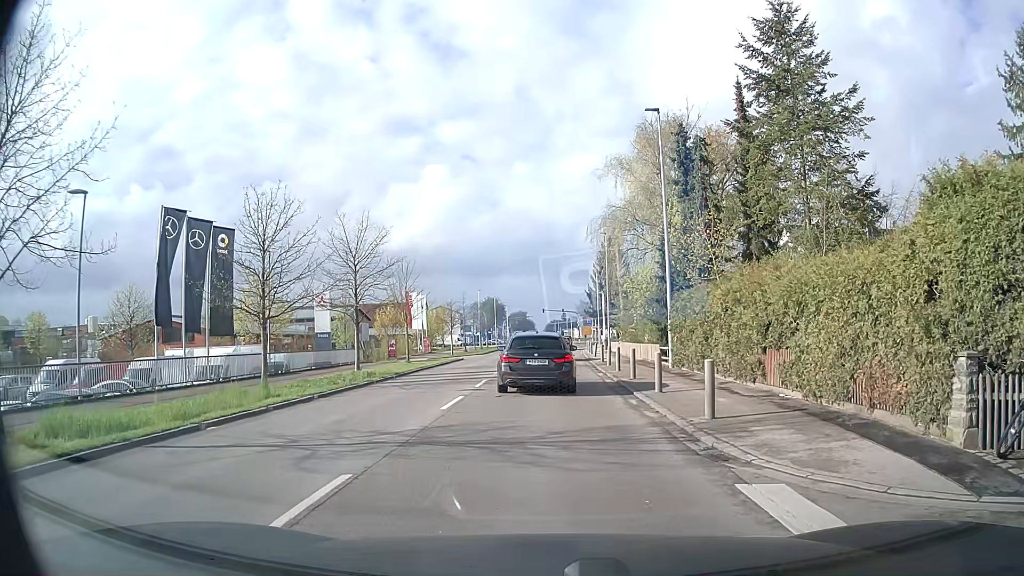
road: secondary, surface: asphalt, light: Day
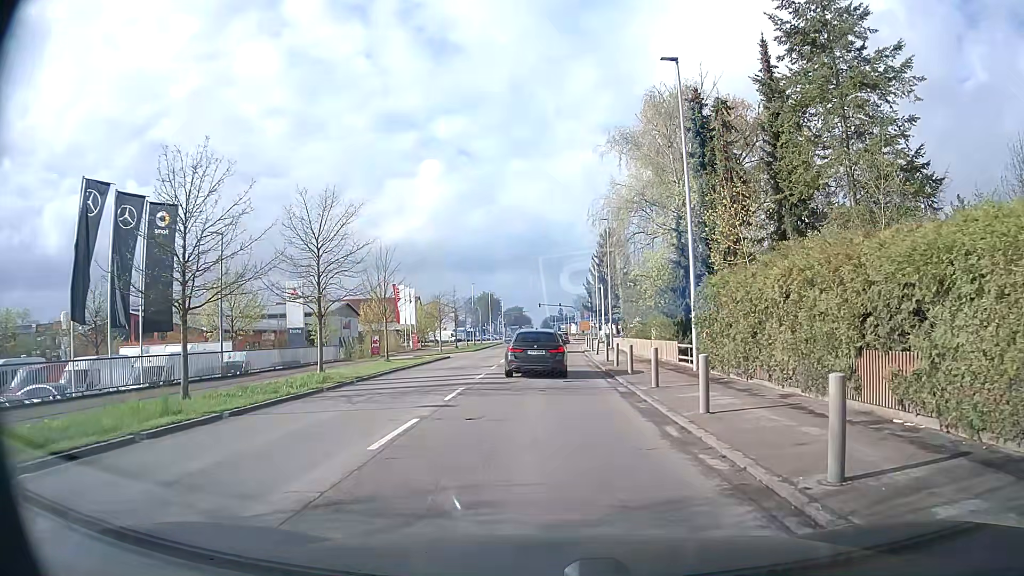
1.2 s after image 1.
(0.0, +5.1) m; 0°
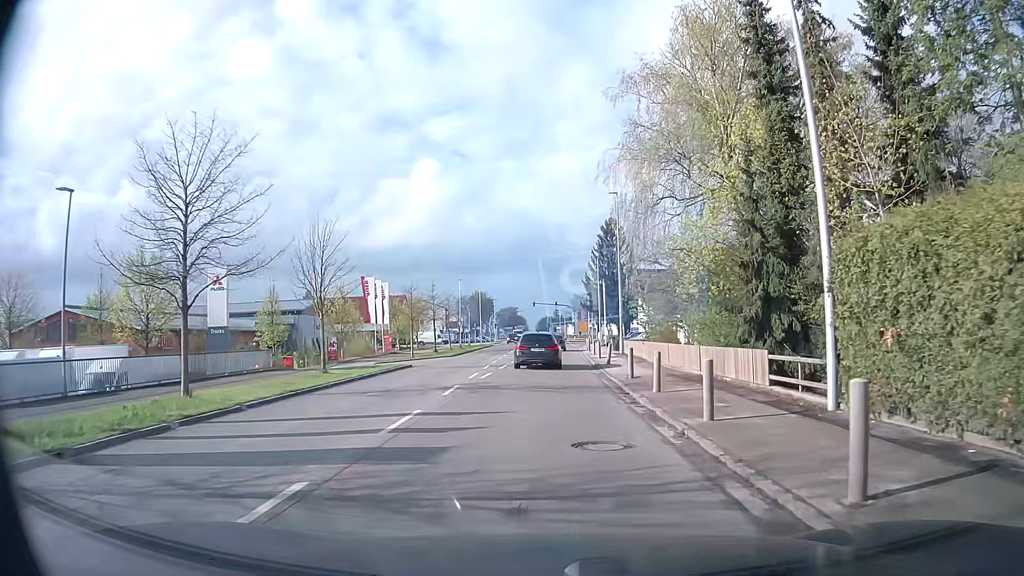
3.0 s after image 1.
(0.0, +10.9) m; 0°
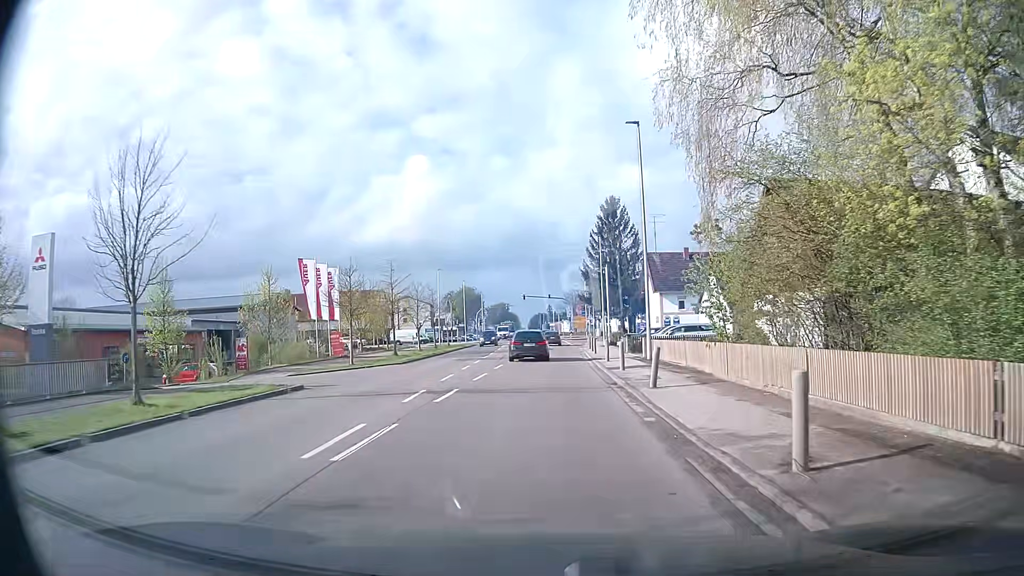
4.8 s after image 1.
(+0.1, +14.3) m; +1°
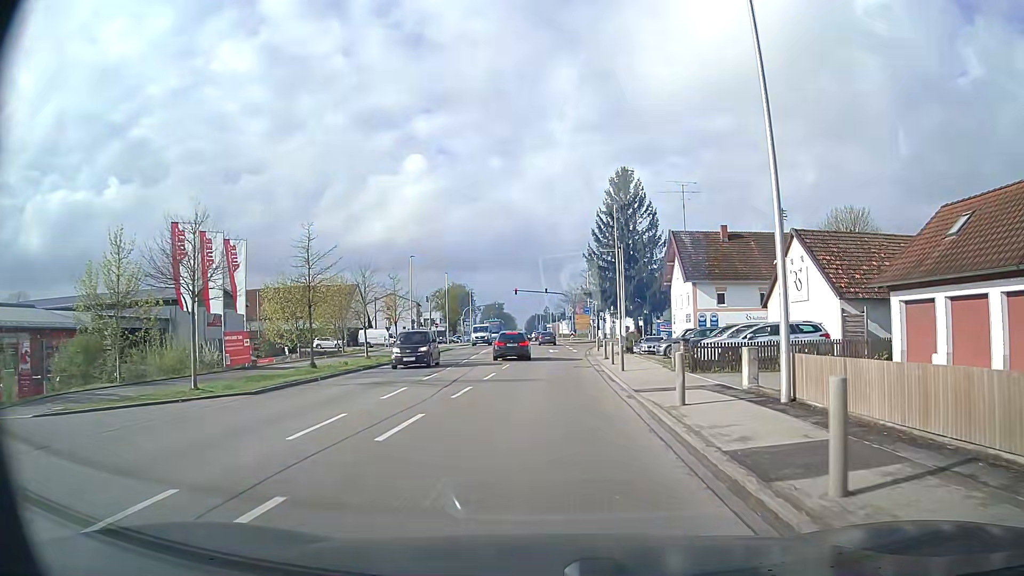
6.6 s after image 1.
(-0.1, +16.9) m; +1°
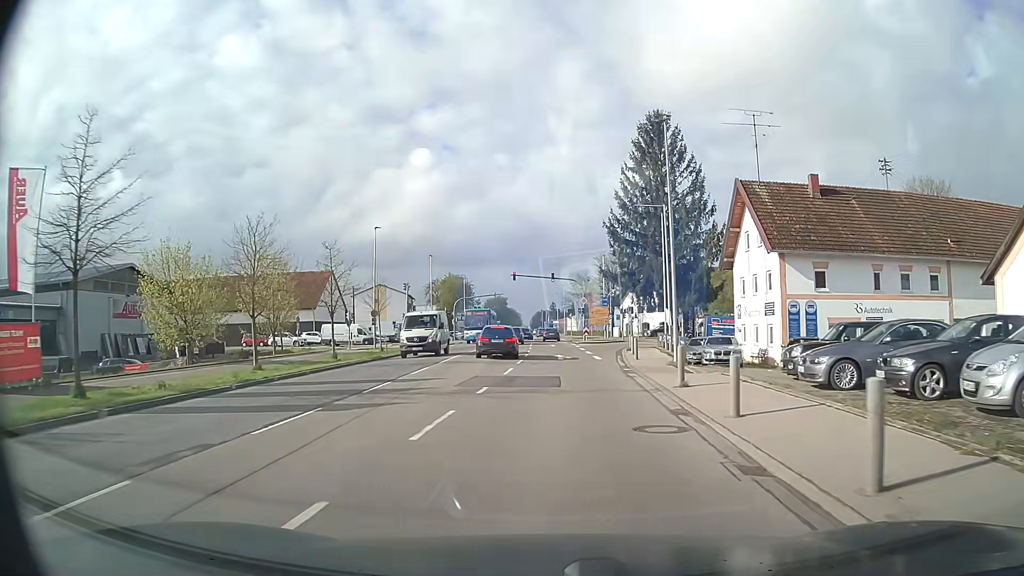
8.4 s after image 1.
(-0.4, +18.3) m; -1°
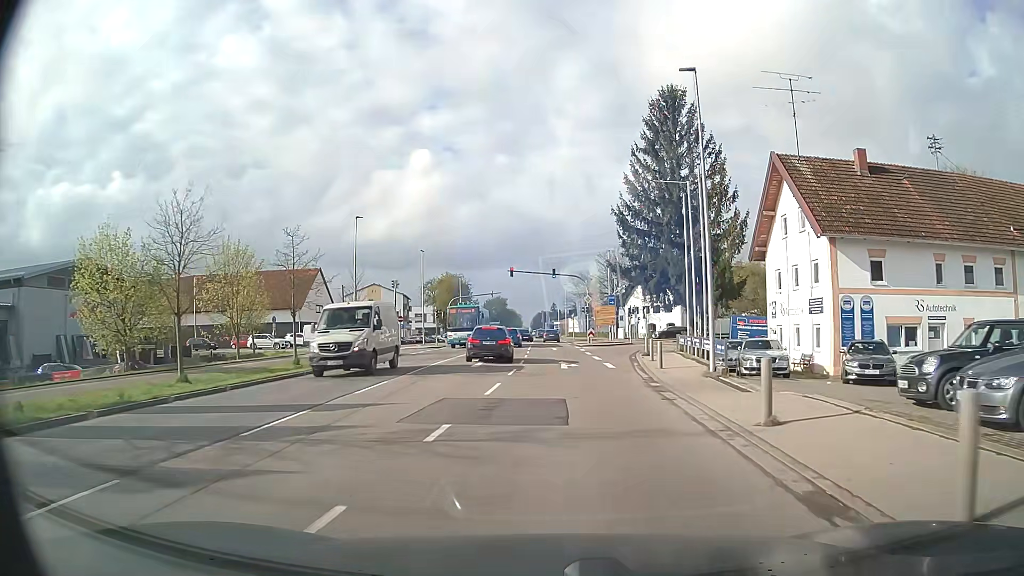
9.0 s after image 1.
(0.0, +6.1) m; 0°
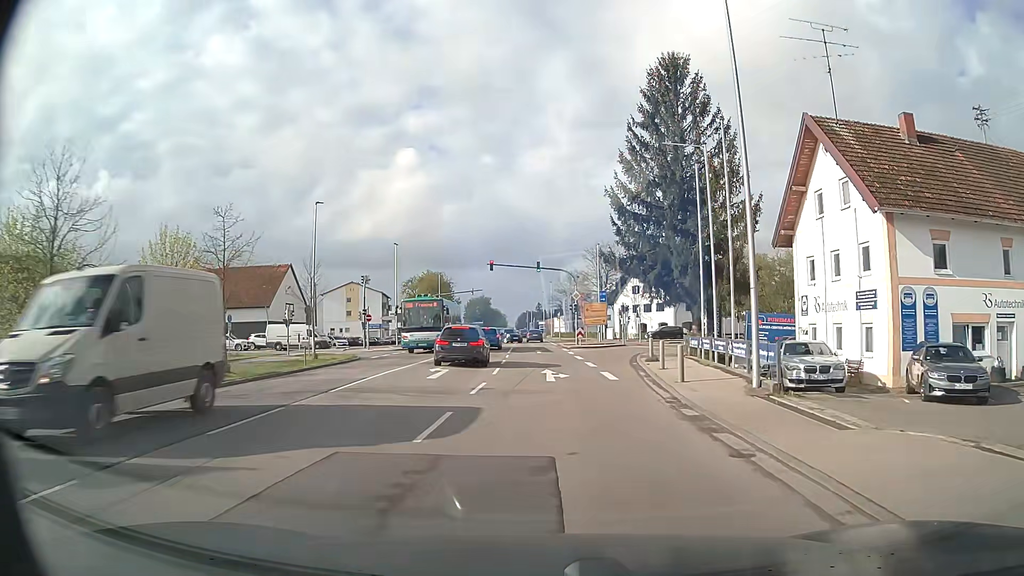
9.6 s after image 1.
(+0.1, +6.1) m; +1°
